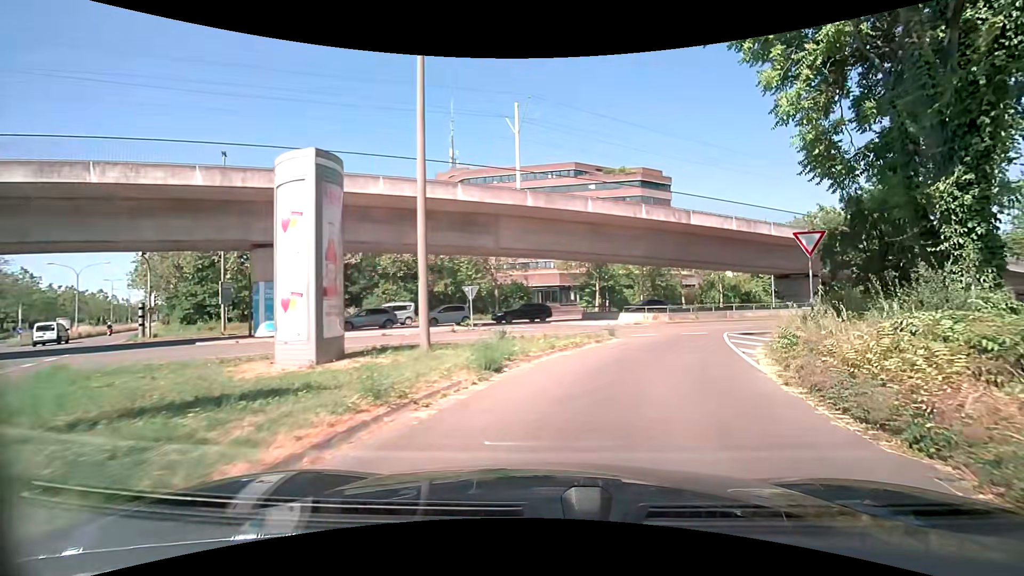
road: secondary_link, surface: asphalt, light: Day
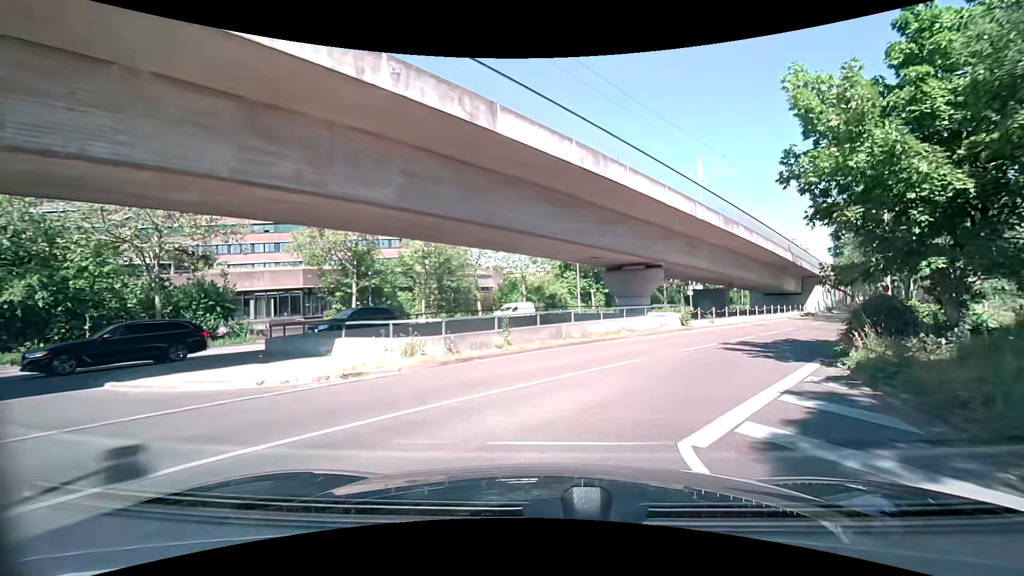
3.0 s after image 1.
(+4.2, +19.6) m; +22°
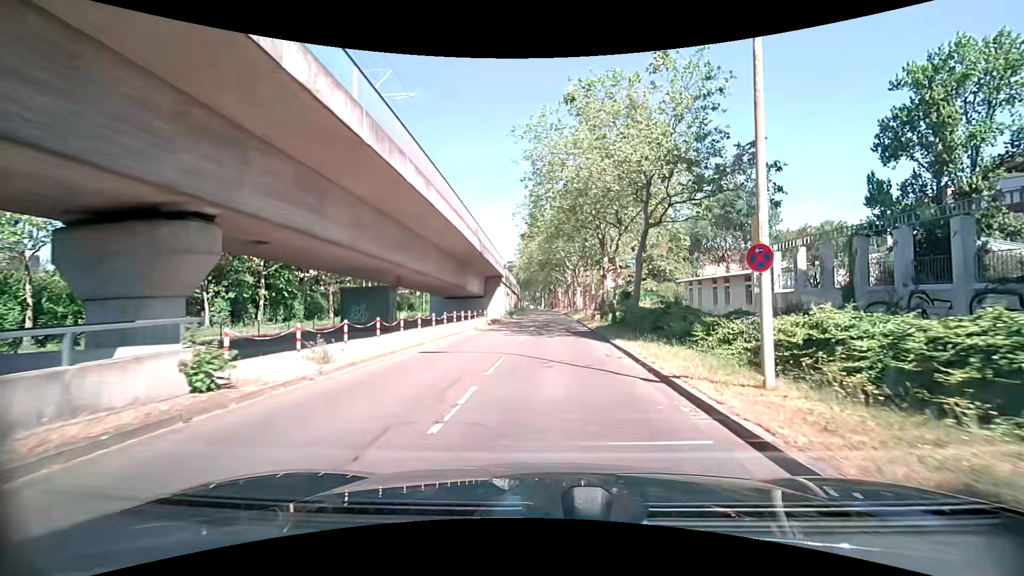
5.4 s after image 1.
(+6.3, +17.3) m; +33°
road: tertiary
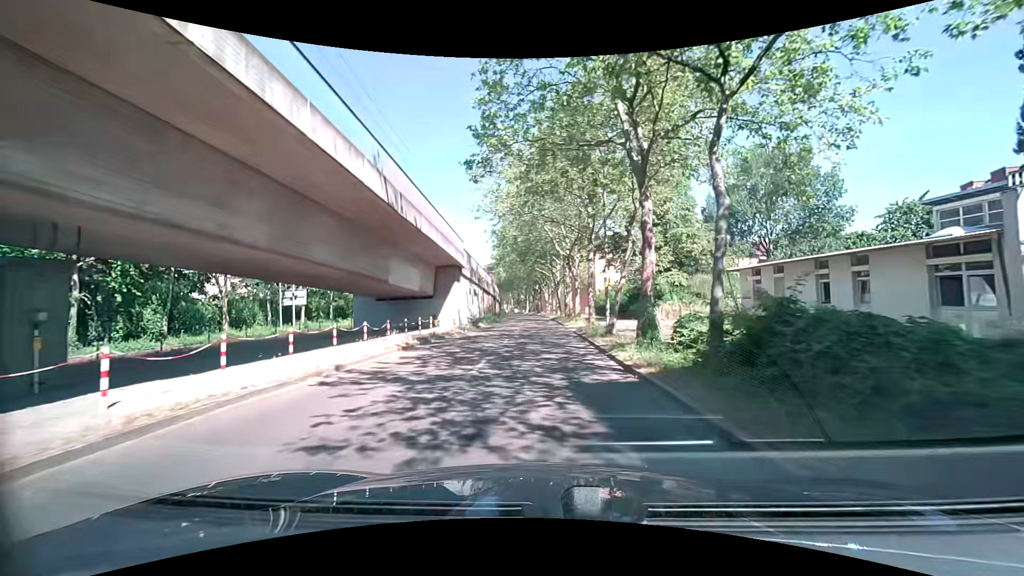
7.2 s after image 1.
(+1.0, +17.8) m; +3°
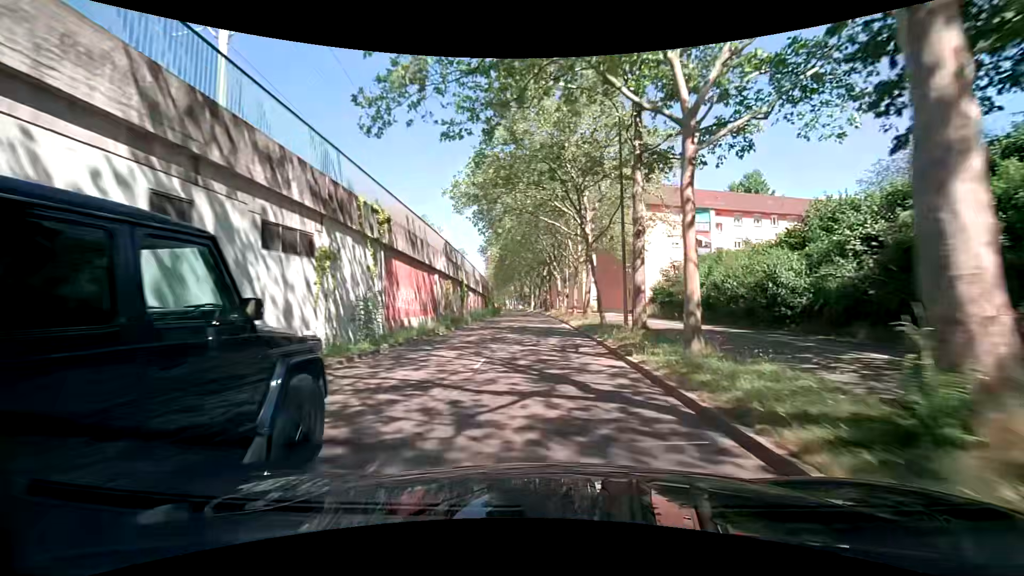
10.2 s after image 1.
(-0.2, +36.1) m; -1°
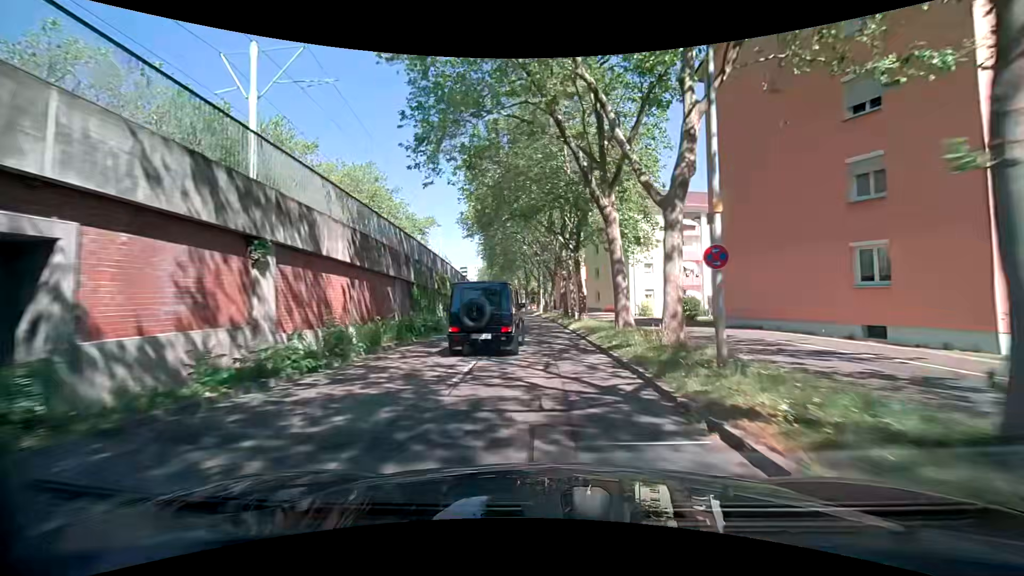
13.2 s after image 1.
(-0.7, +38.3) m; -2°
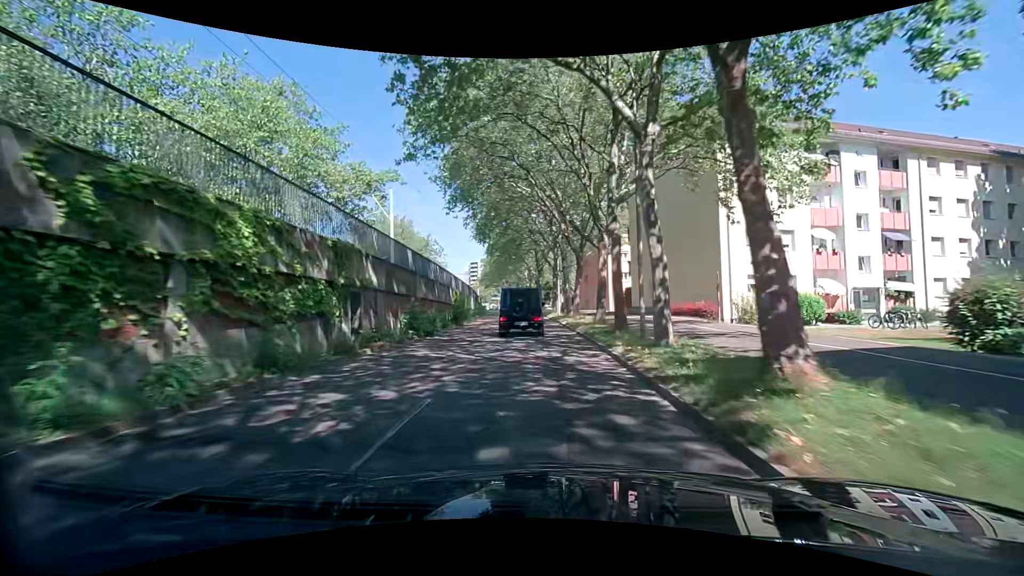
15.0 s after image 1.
(-0.2, +22.9) m; -1°
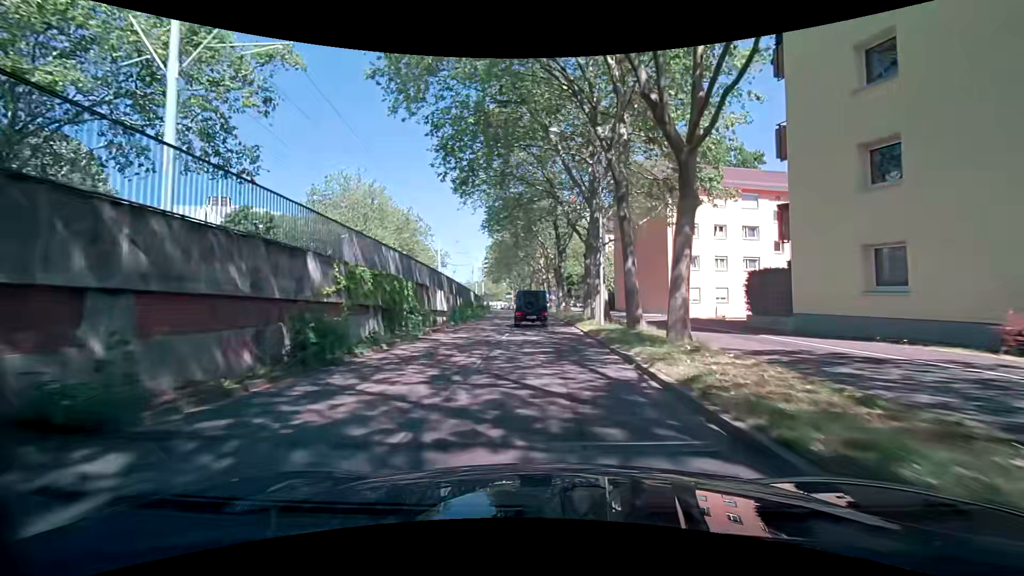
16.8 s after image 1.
(-0.5, +22.0) m; -2°
(0, +10) (0, +20) (0, +30) (-1, +40) (-1, +50) (-2, +60) (-3, +70) (-4, +80) (-5, +90) (-7, +100) m
